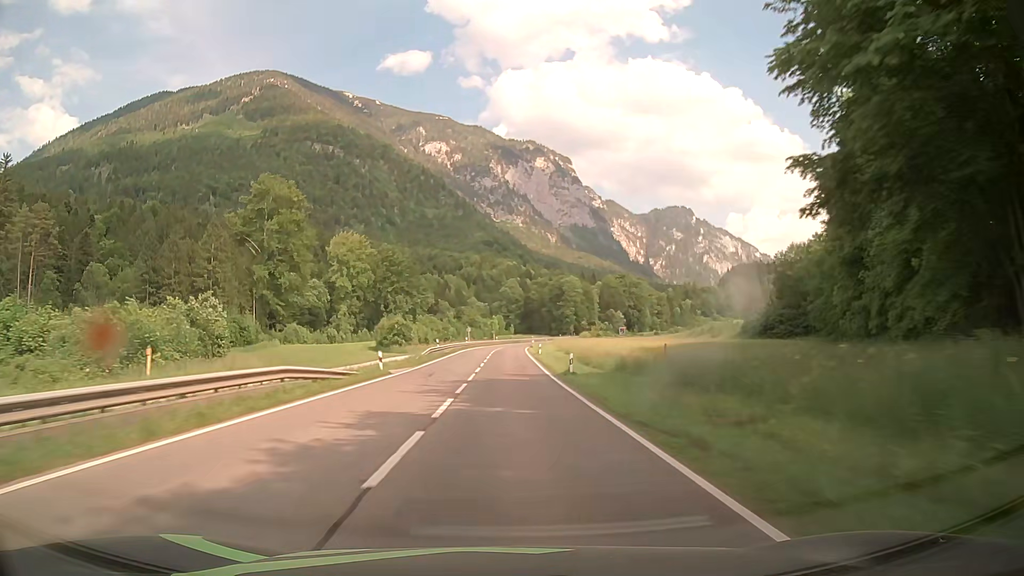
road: primary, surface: asphalt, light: Day
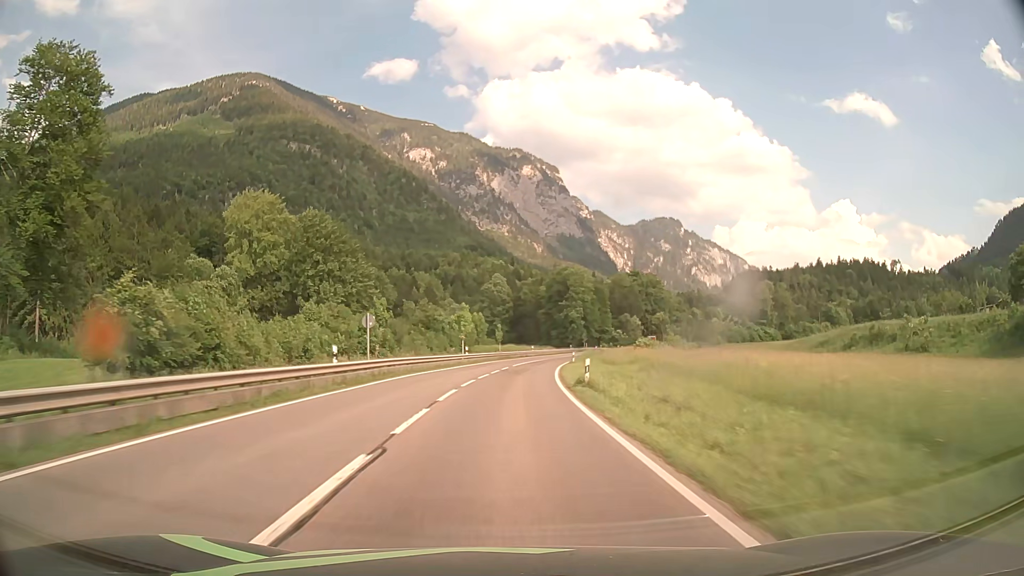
(+0.2, +63.1) m; +1°
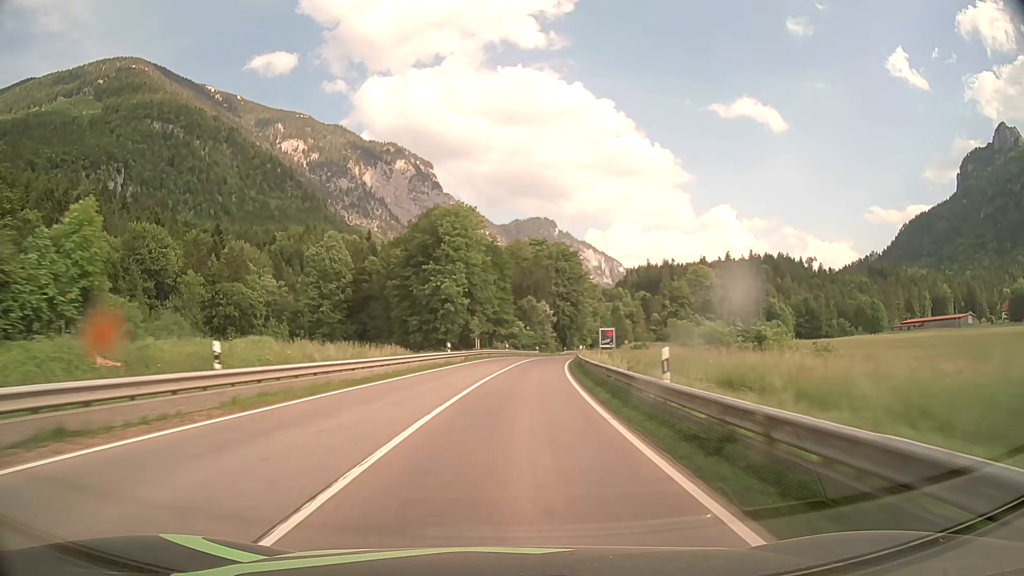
(+6.7, +78.3) m; +11°
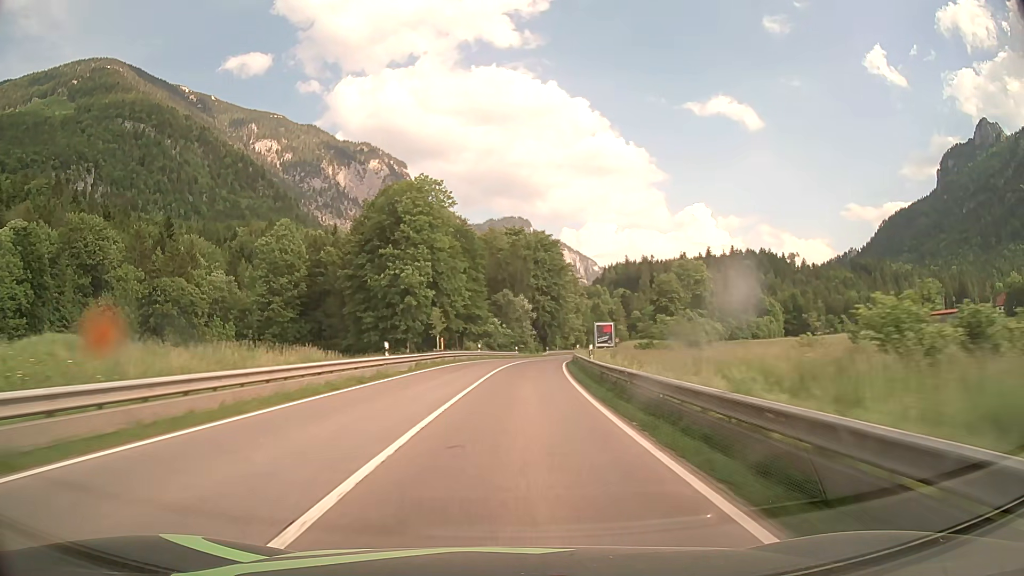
(+0.4, +15.8) m; +2°
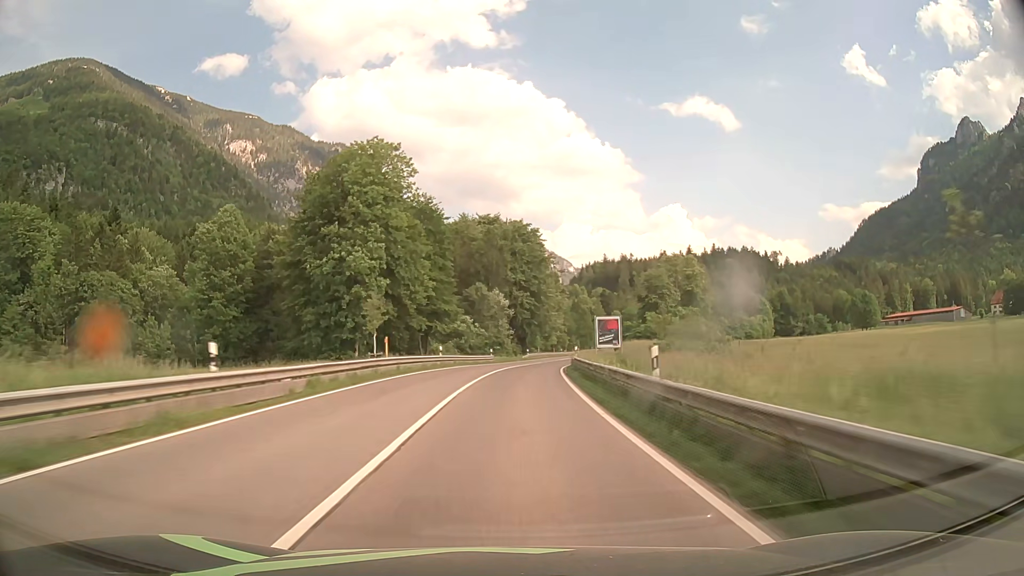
(+0.2, +15.7) m; +2°
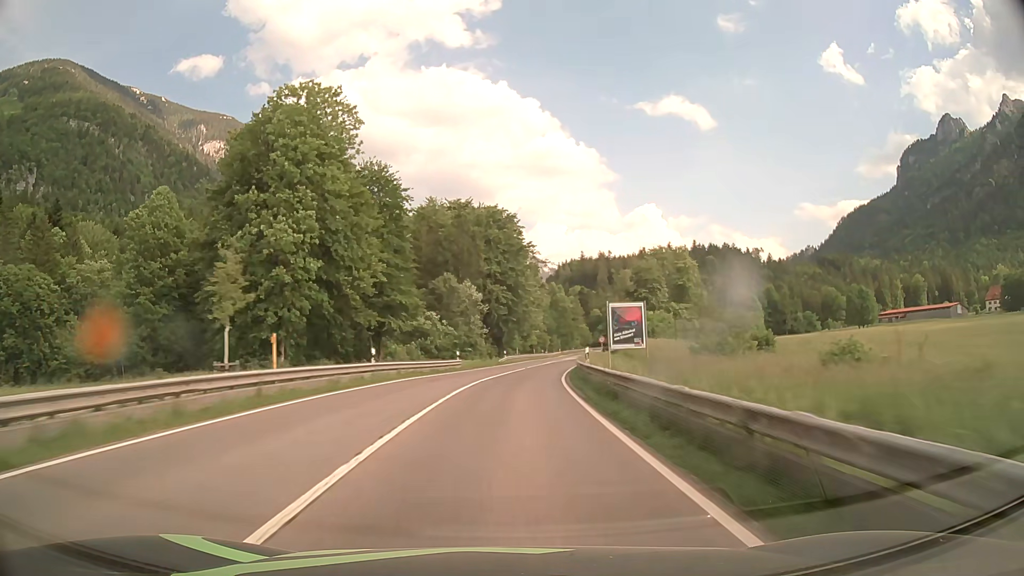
(+0.3, +15.6) m; +2°
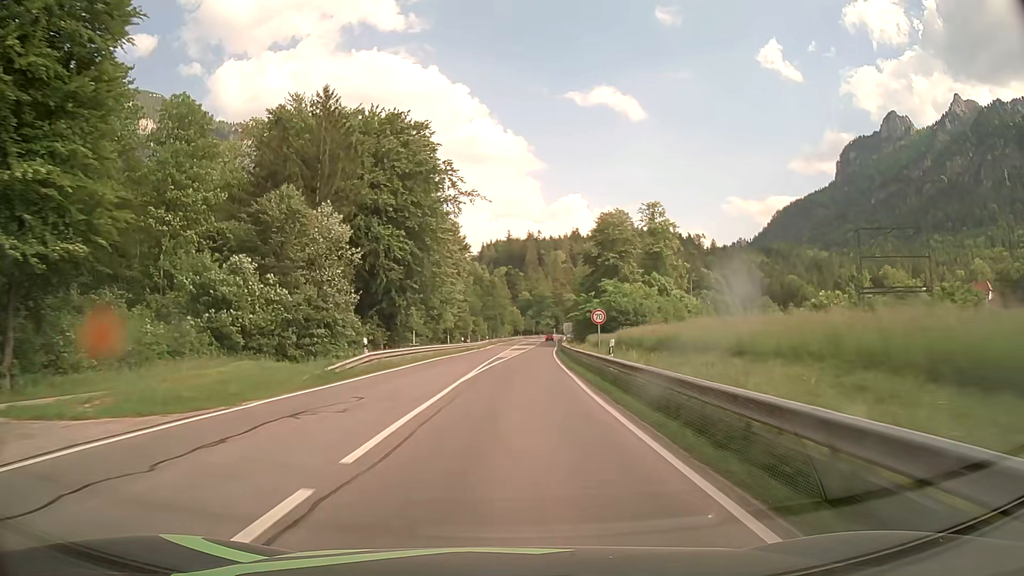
(+2.4, +44.0) m; +7°
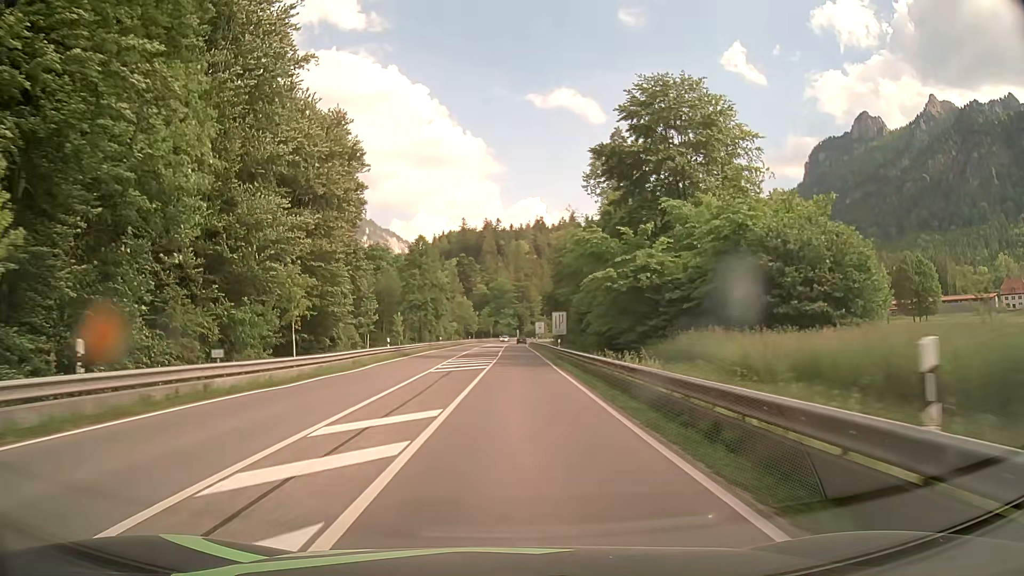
(+2.6, +56.9) m; +4°
(0, +10) (0, +20) (0, +30) (0, +40) (+1, +50) (+1, +60) (+1, +70) (+1, +80) (+1, +90) (+1, +100) m
